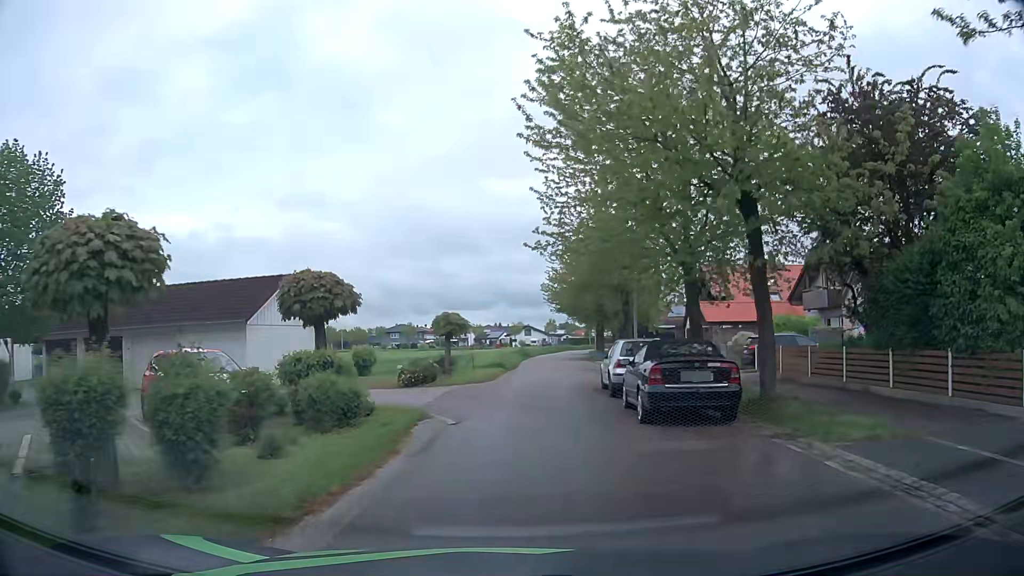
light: Day
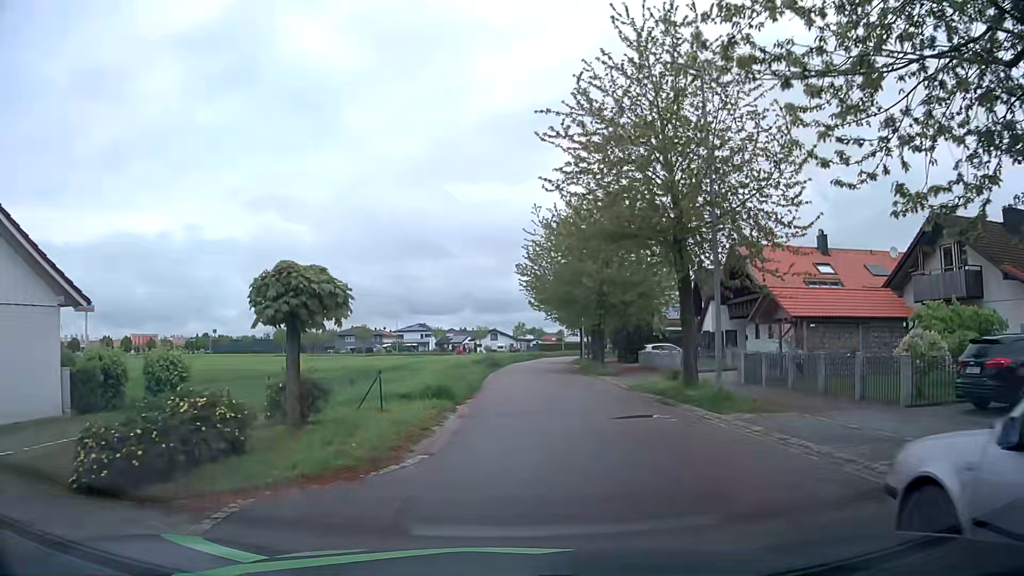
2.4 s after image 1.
(+0.4, +16.2) m; +4°
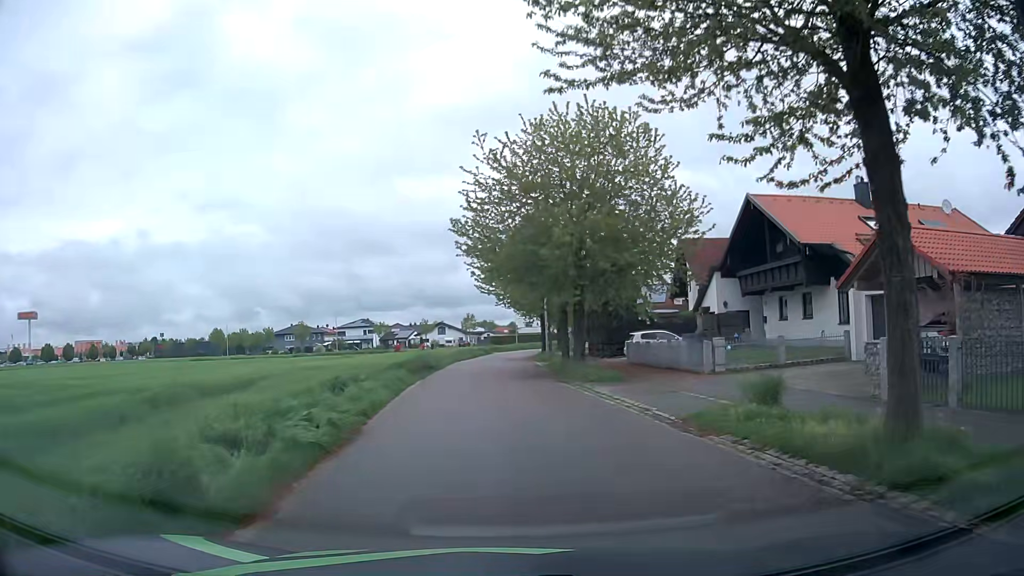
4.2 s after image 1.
(+0.4, +12.5) m; +4°
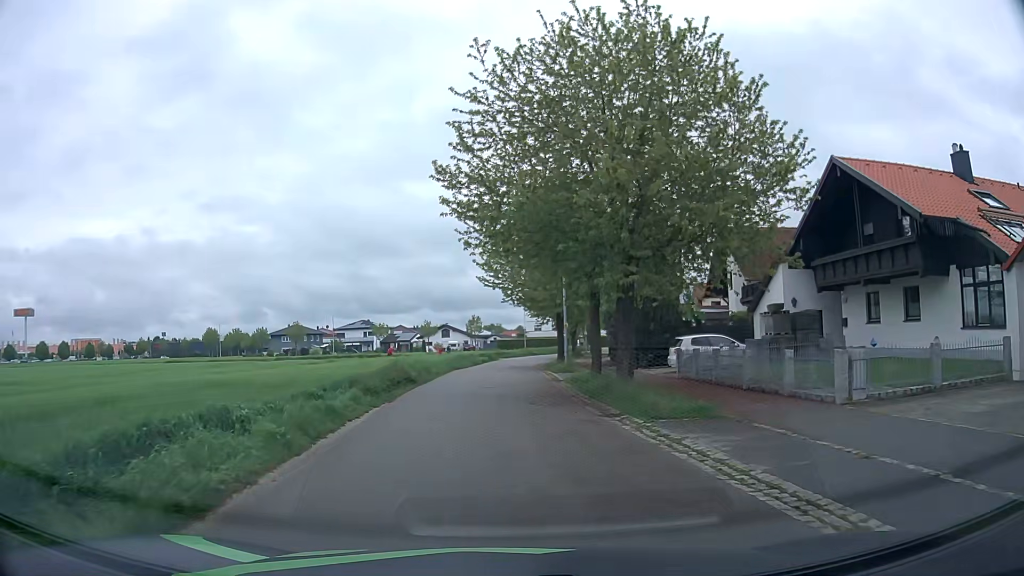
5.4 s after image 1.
(-0.1, +8.7) m; -1°
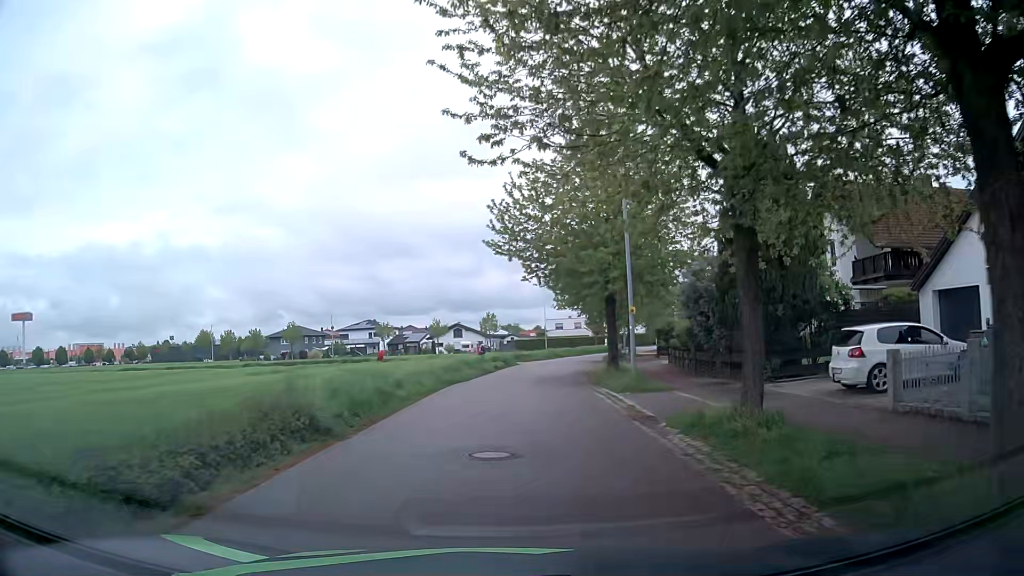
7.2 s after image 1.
(-0.2, +13.7) m; -1°
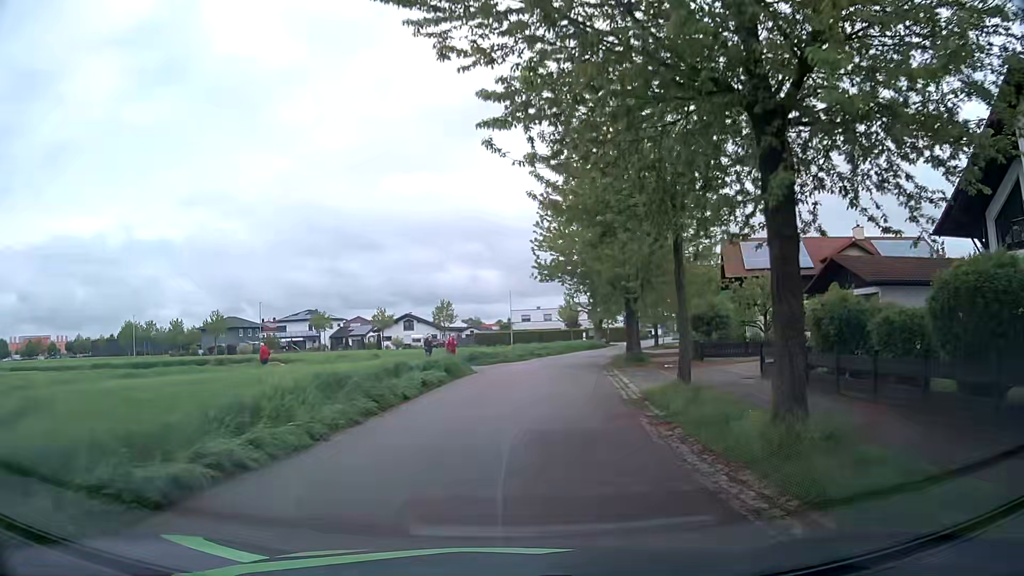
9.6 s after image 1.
(+0.2, +18.7) m; +3°
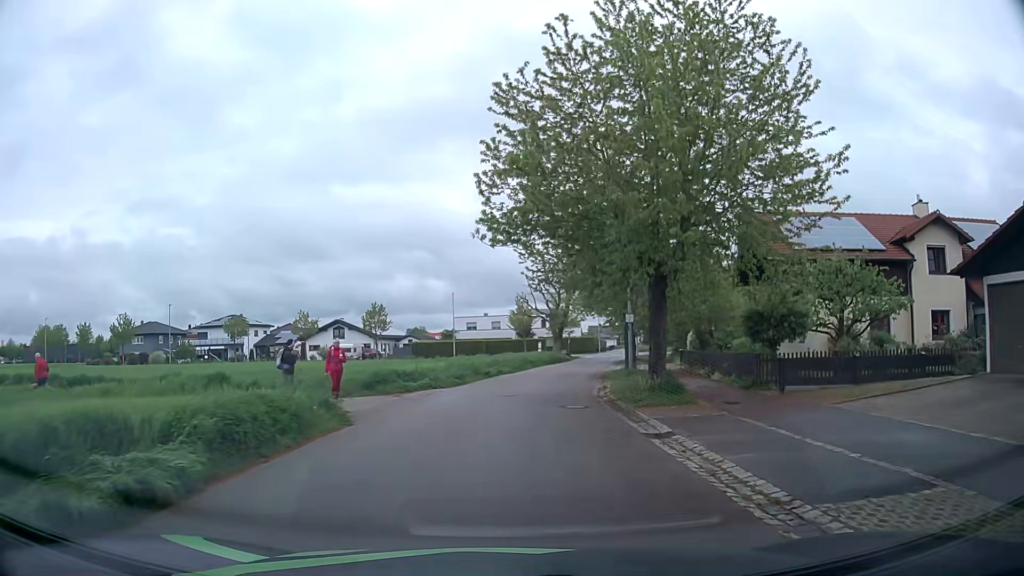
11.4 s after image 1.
(+0.4, +13.9) m; +4°
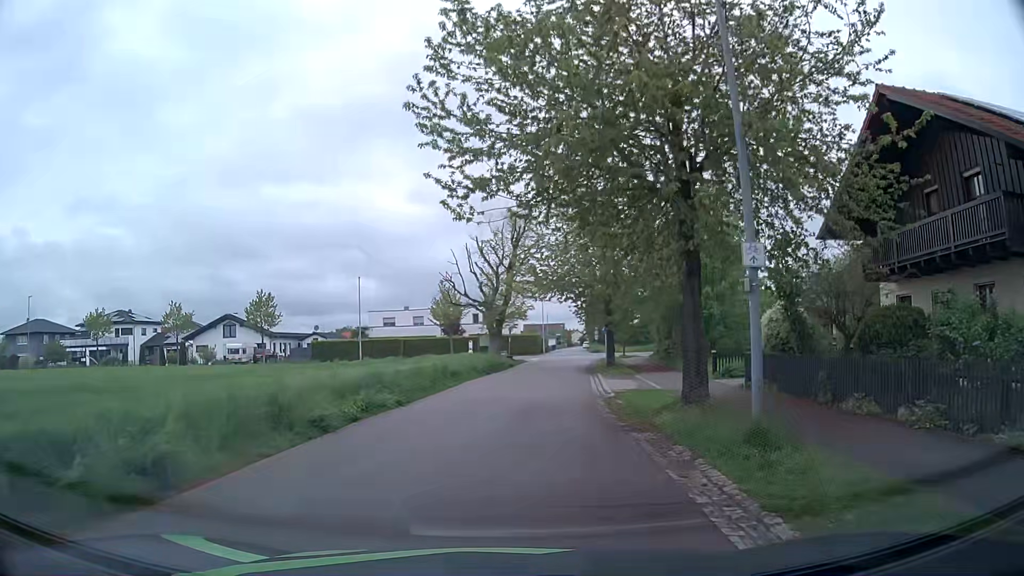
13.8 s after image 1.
(+1.0, +18.5) m; +6°
(0, +10) (+1, +20) (+2, +30) (+3, +40) (+5, +50) (+8, +59) (+12, +68) (+5, +73) (+1, +65) (+3, +55) m
